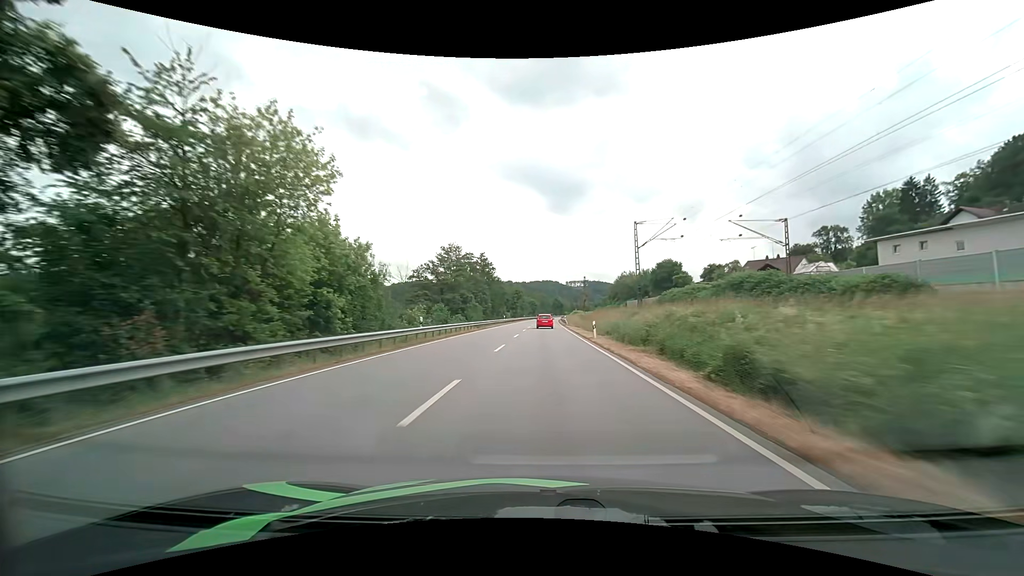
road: primary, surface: asphalt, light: Day
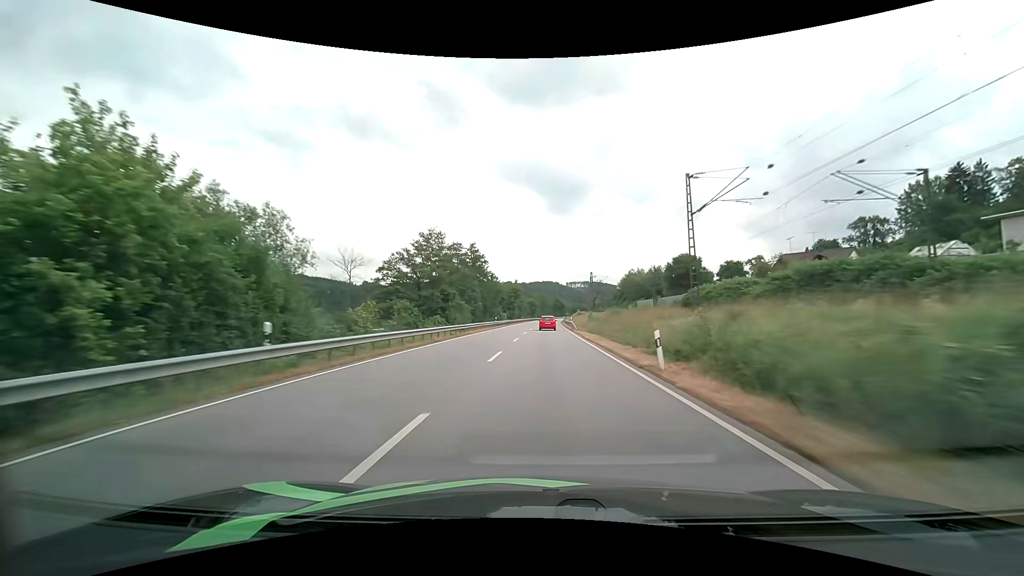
(0.0, +15.3) m; 0°
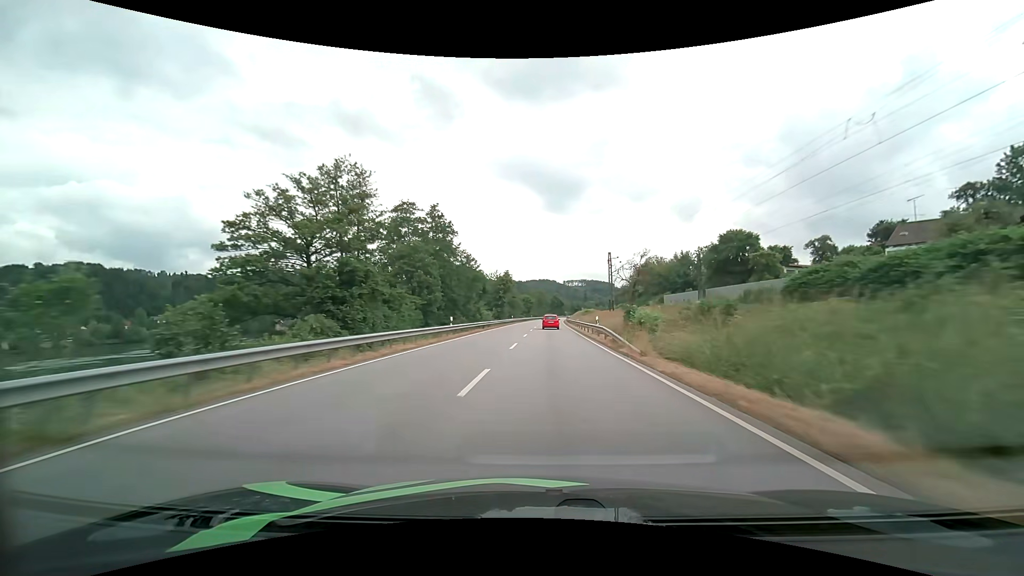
(+0.1, +30.8) m; 0°
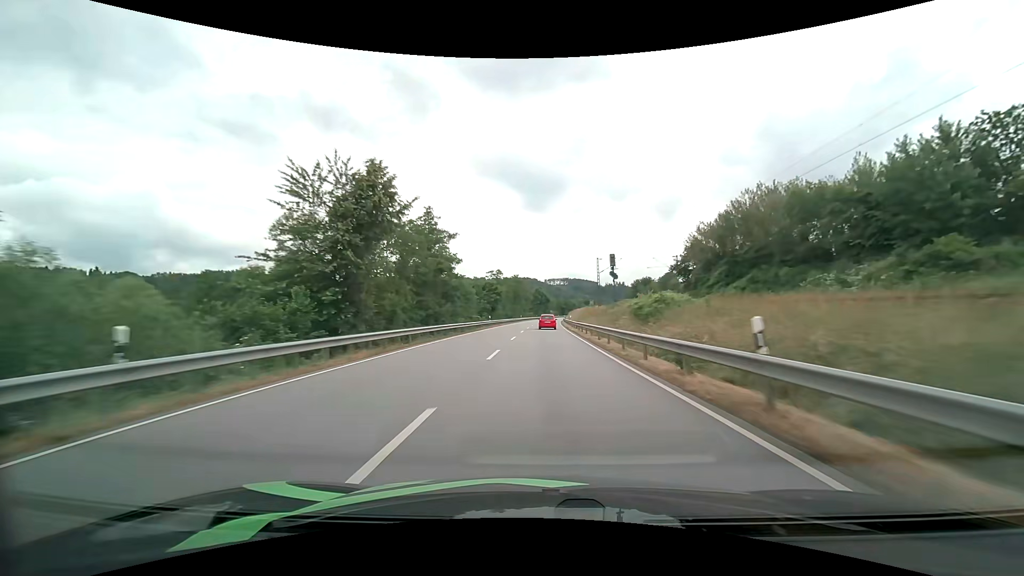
(+1.4, +77.7) m; +2°
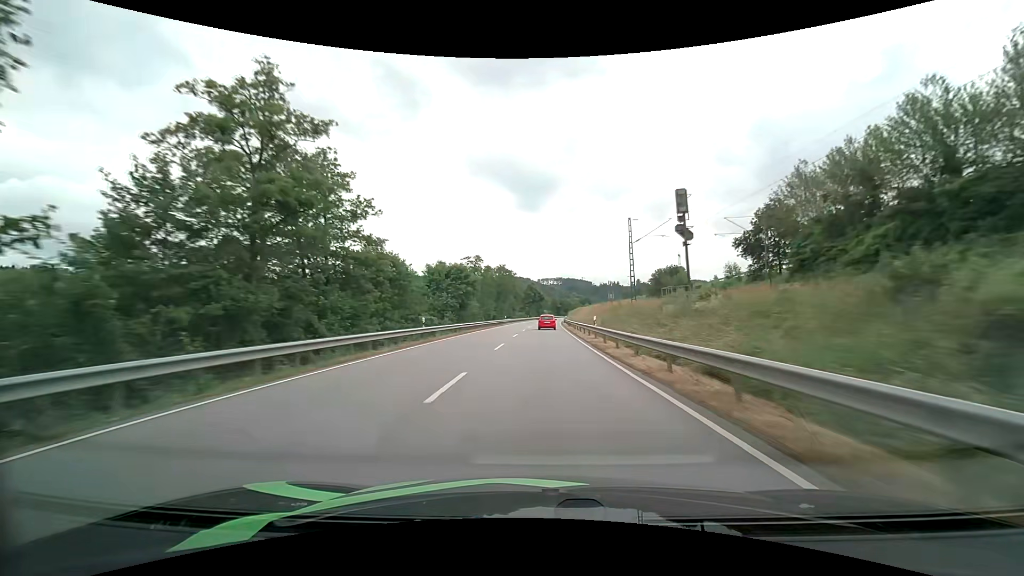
(+0.2, +31.7) m; +1°
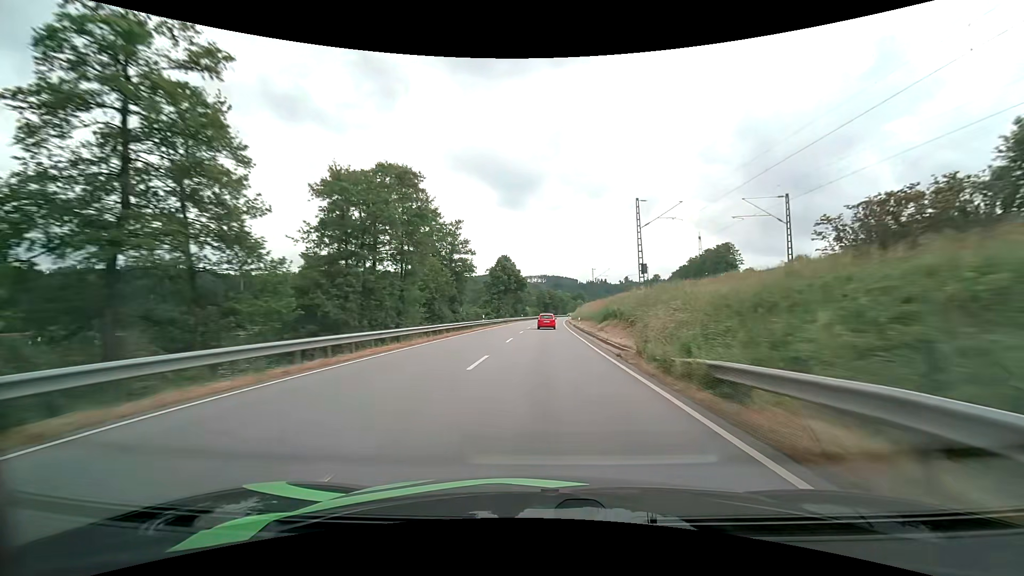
(+1.3, +80.1) m; +2°
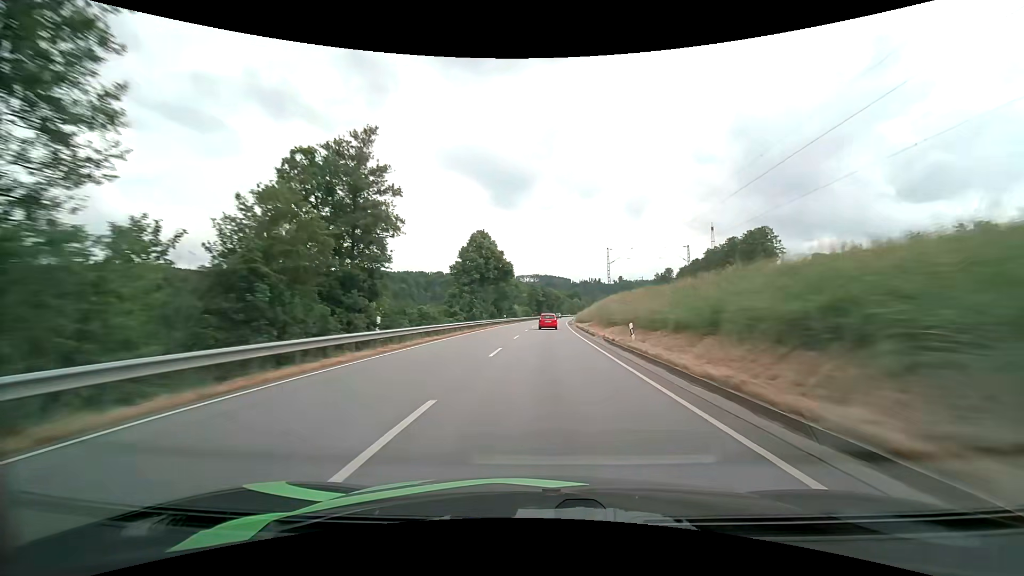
(+0.2, +32.4) m; +1°
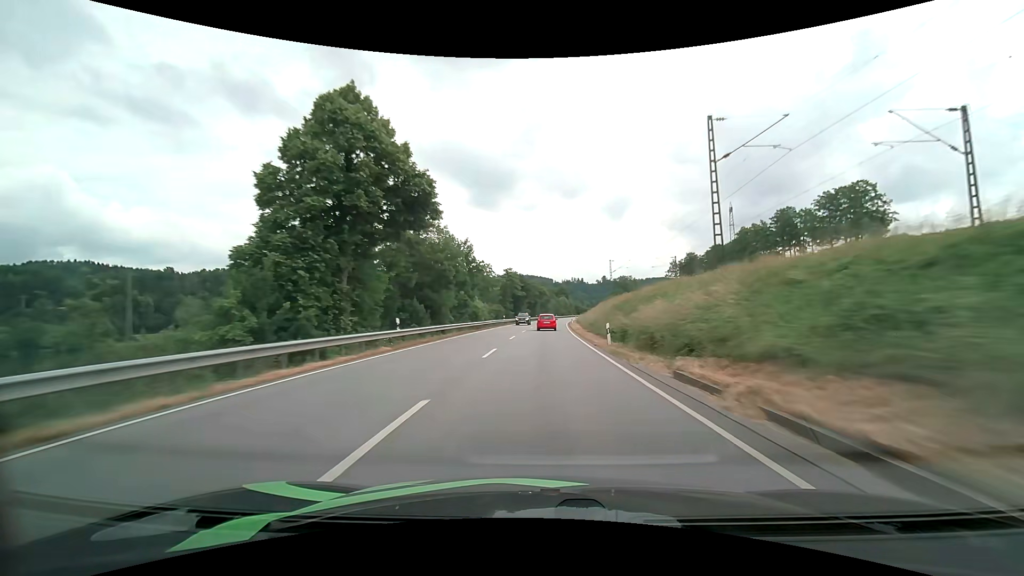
(+0.9, +48.2) m; +2°
(0, +10) (0, +20) (0, +30) (+1, +40) (+1, +50) (+1, +60) (+2, +70) (+2, +80) (+3, +90) (+4, +100) m
